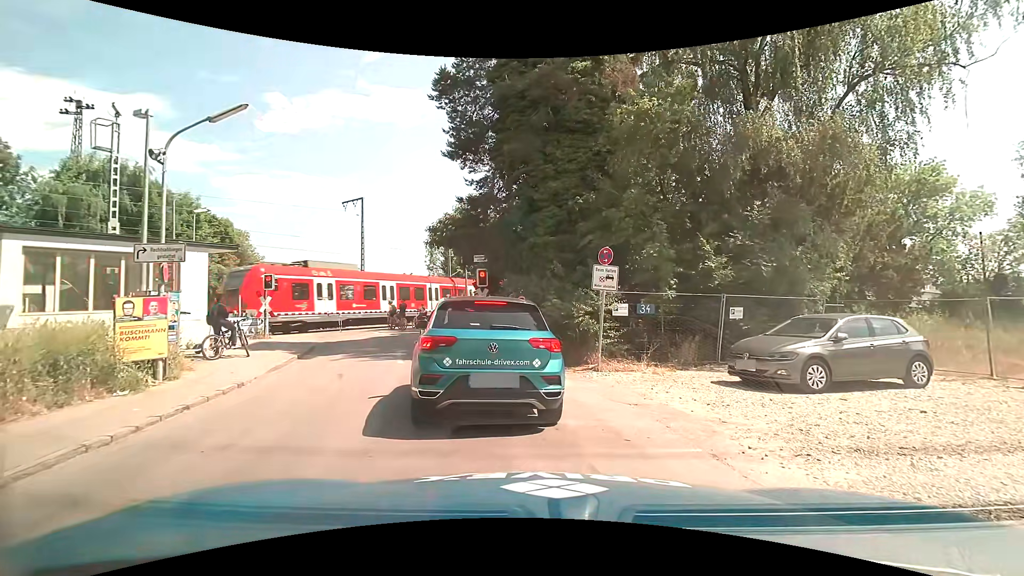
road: residential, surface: asphalt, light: Day
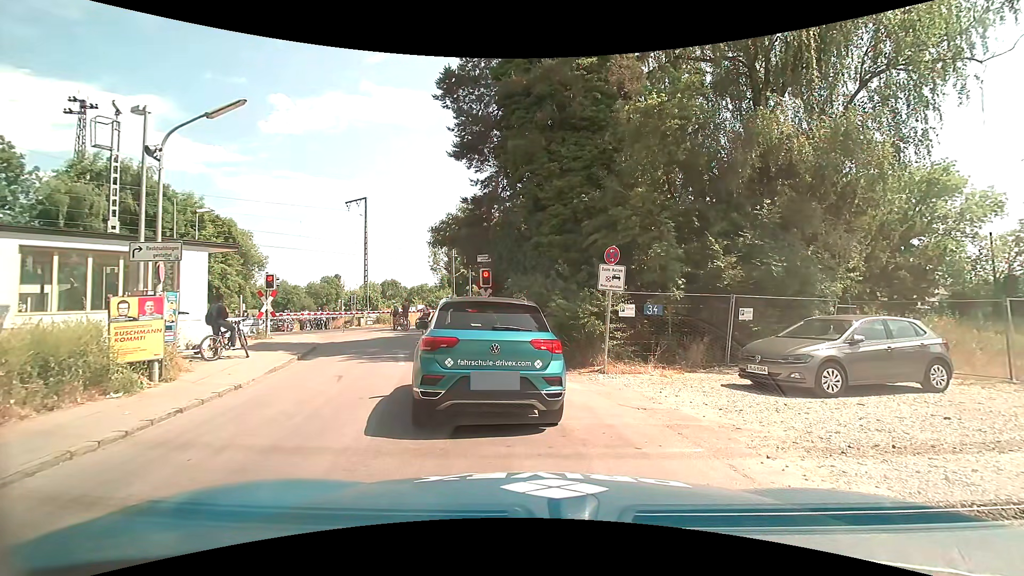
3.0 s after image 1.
(0.0, +0.4) m; 0°
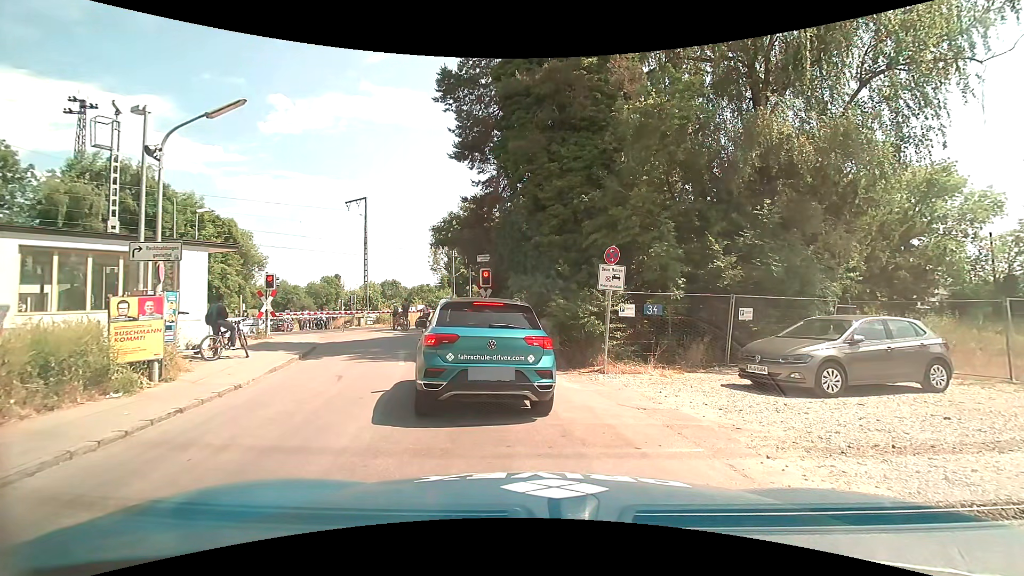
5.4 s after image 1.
(0.0, 0.0) m; 0°
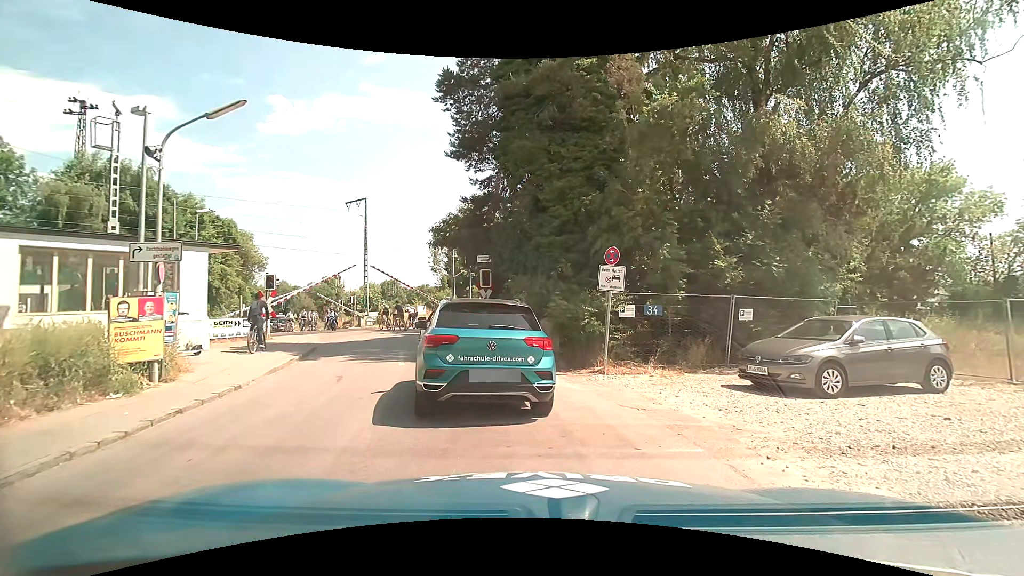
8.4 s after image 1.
(0.0, 0.0) m; 0°
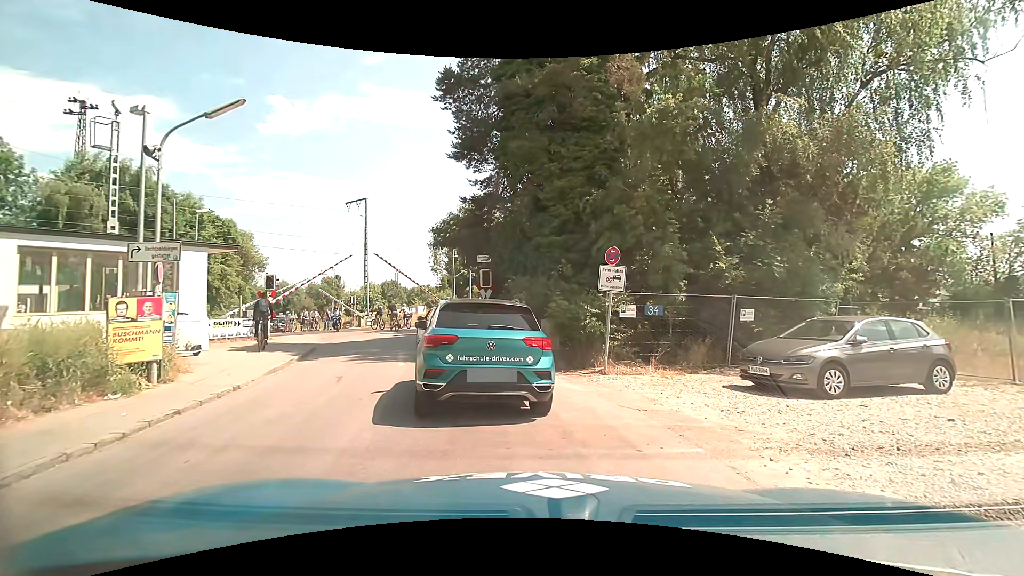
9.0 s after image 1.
(0.0, 0.0) m; 0°
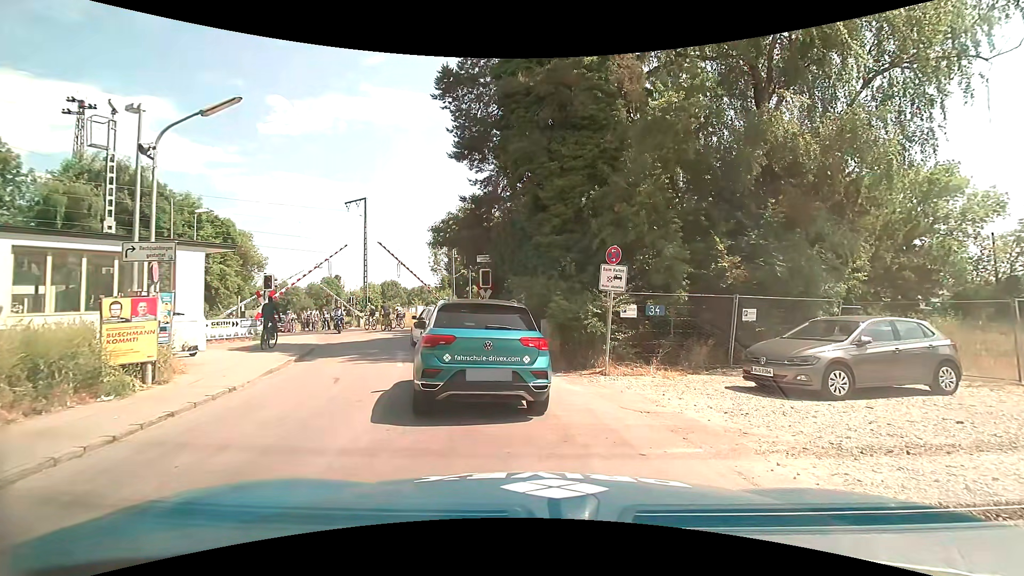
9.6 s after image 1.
(0.0, +0.1) m; 0°
